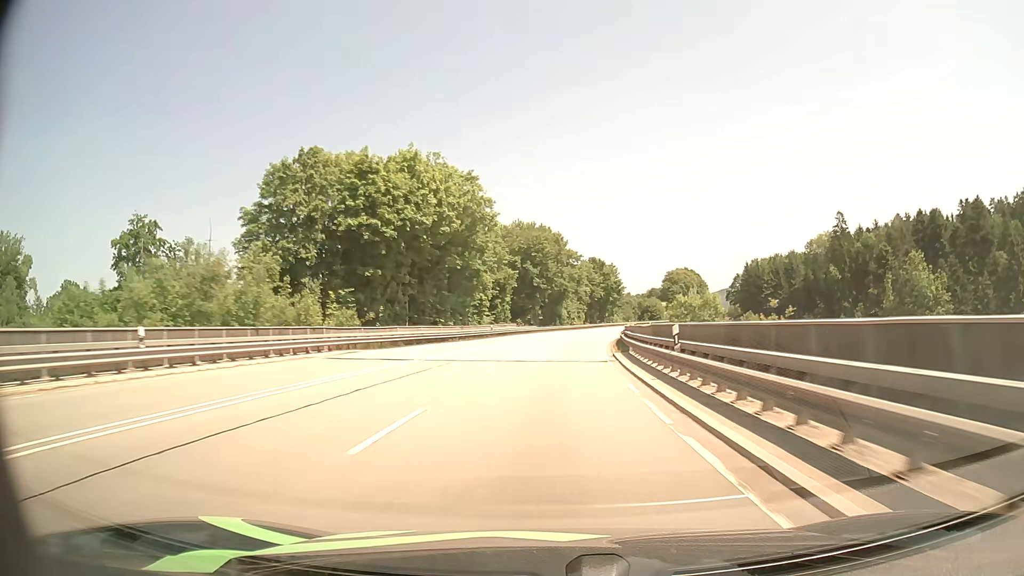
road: primary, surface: asphalt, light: Day
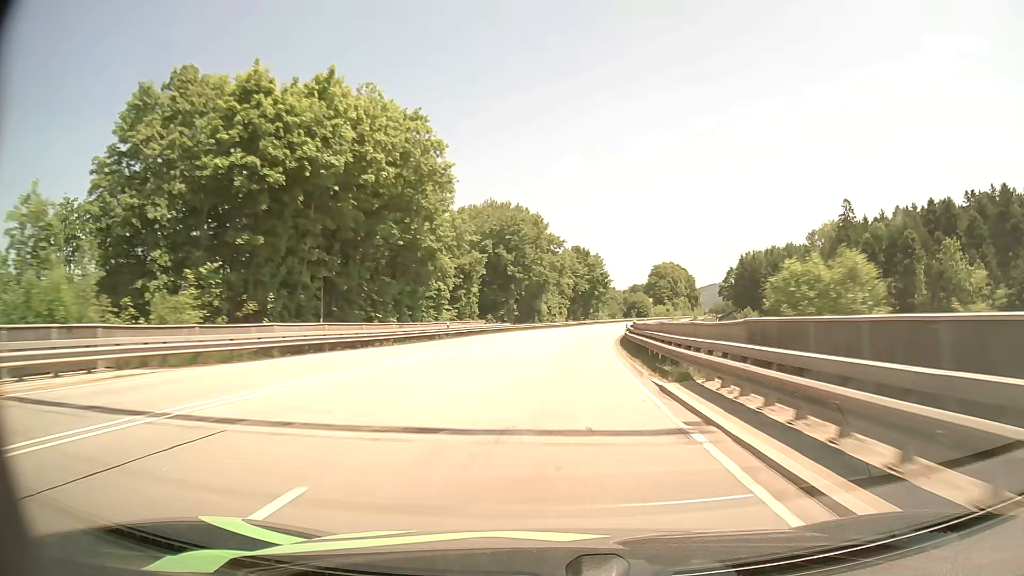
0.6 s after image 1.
(+0.3, +17.2) m; +2°
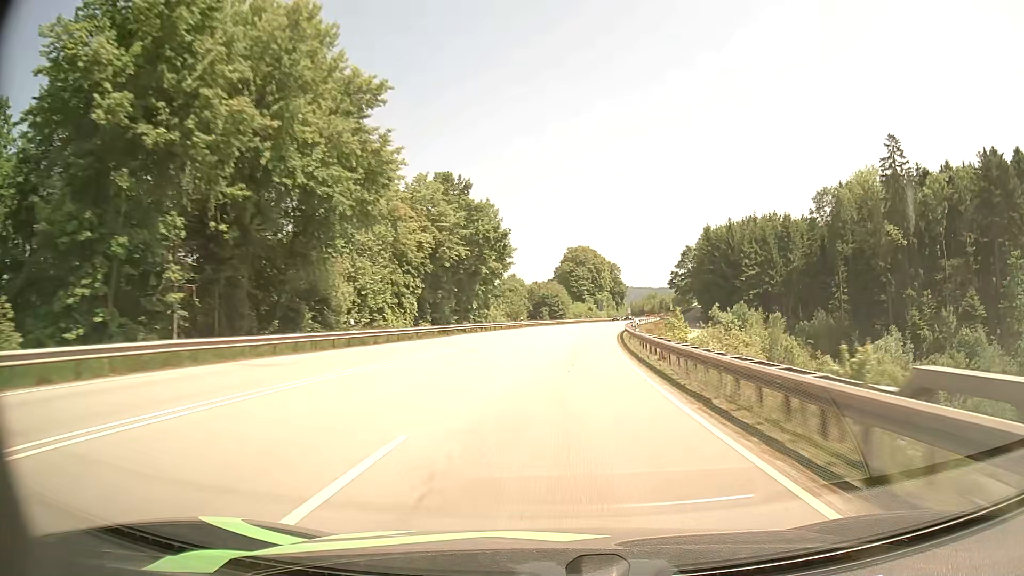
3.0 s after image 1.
(+5.5, +68.5) m; +9°
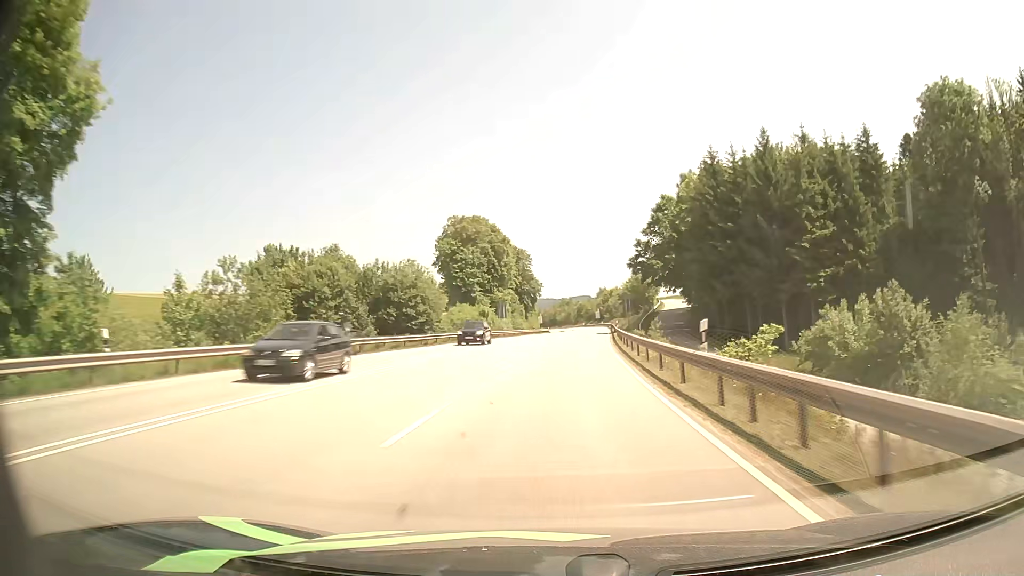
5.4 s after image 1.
(+5.4, +67.5) m; +8°
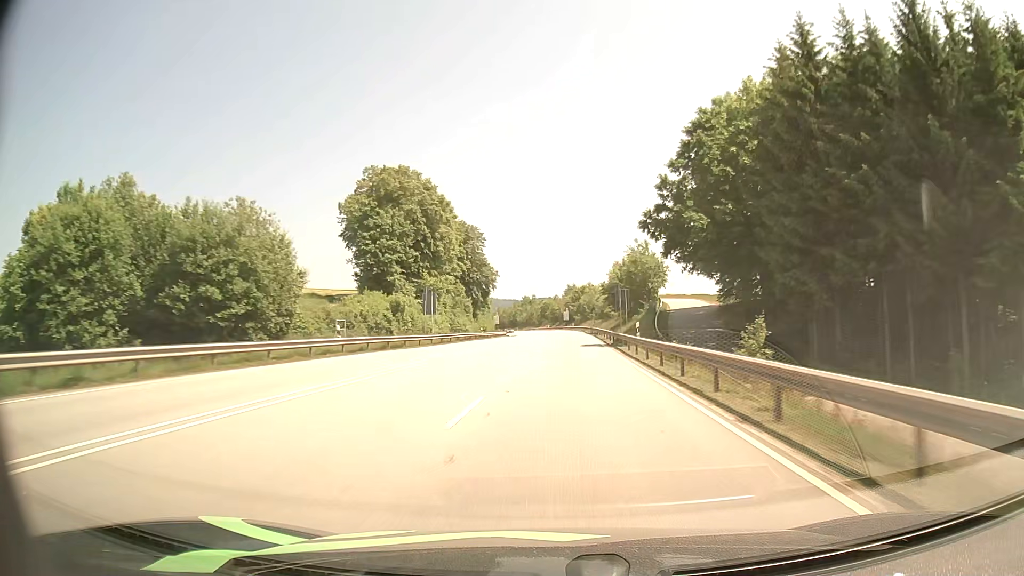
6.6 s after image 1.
(+1.0, +34.2) m; +3°
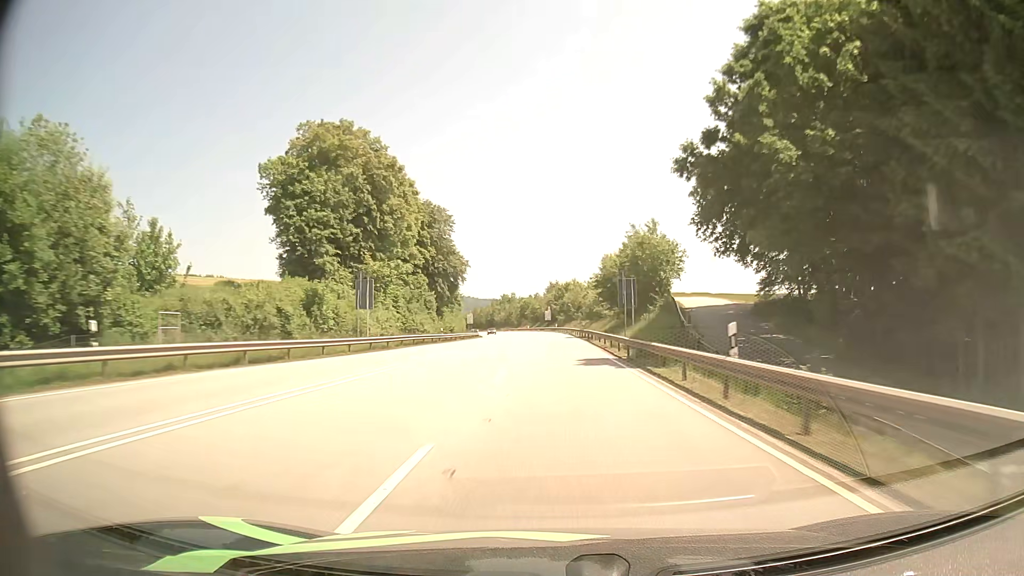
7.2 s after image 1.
(+0.2, +17.1) m; +2°
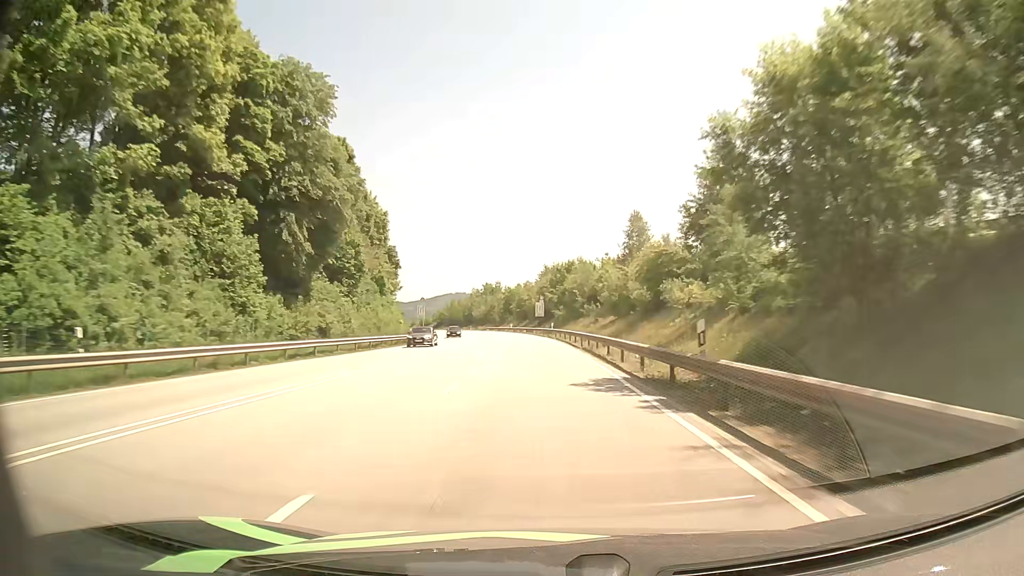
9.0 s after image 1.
(+0.9, +50.2) m; +1°
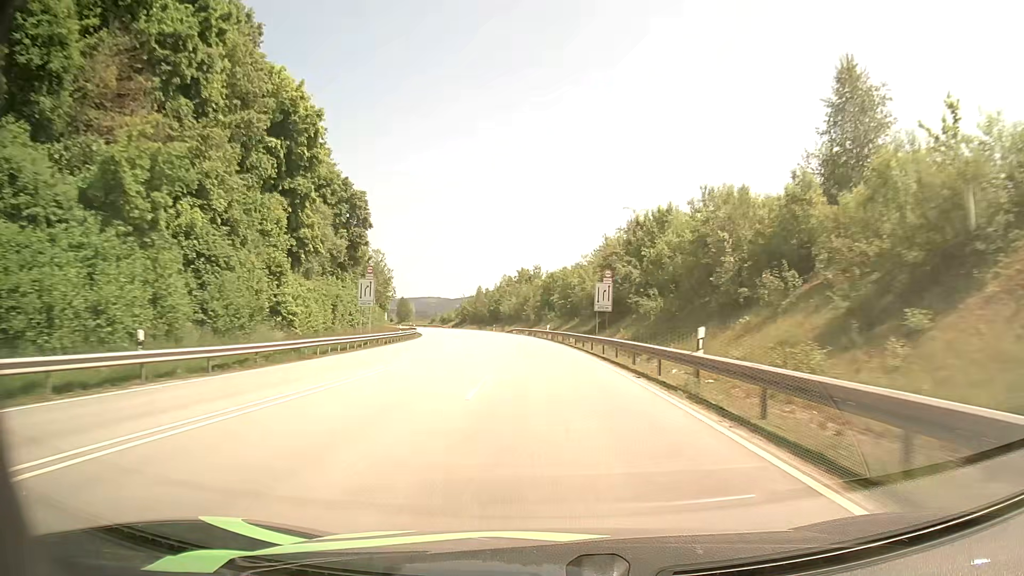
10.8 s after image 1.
(-1.4, +48.6) m; -4°
(0, +10) (0, +20) (-1, +30) (-1, +40) (-2, +50) (-3, +60) (-4, +70) (-6, +80) (-7, +90) (-9, +99) m
